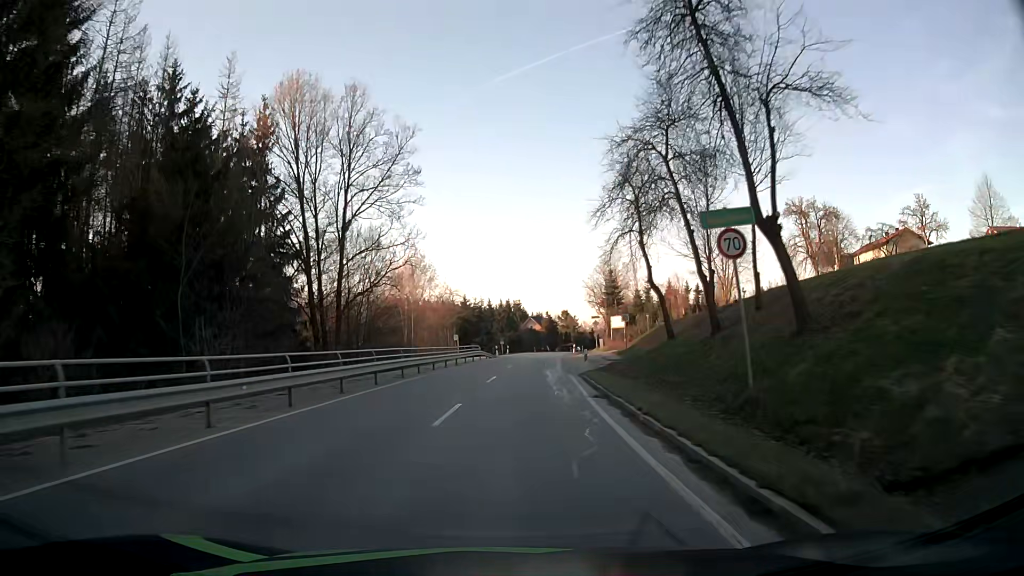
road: secondary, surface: asphalt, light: Day
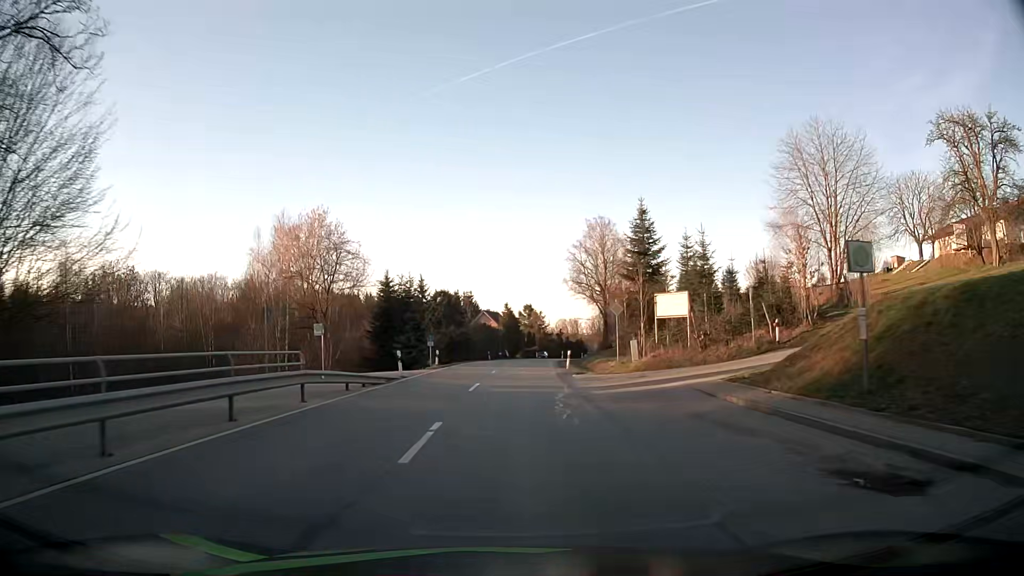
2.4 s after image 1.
(+1.3, +39.3) m; +4°
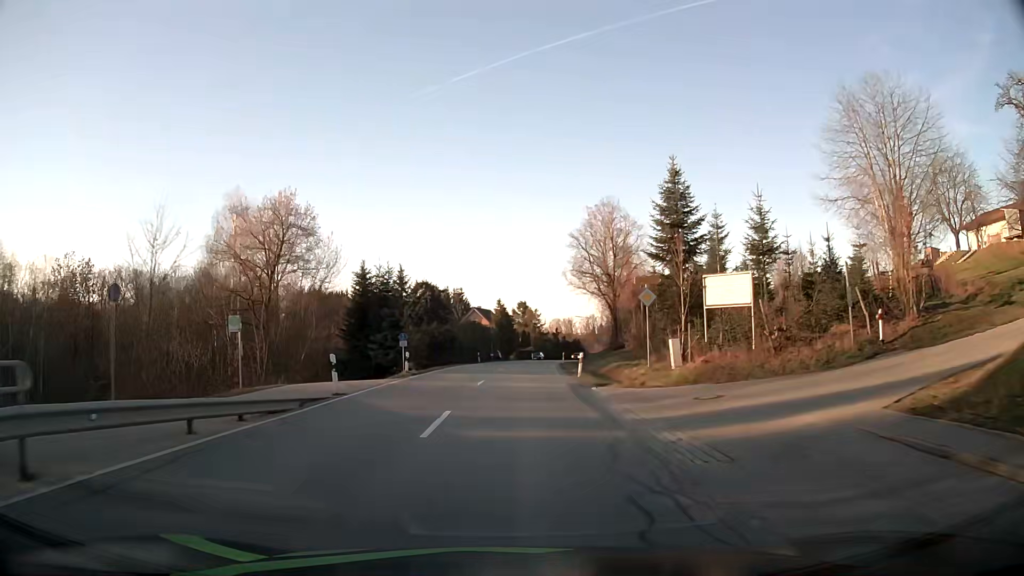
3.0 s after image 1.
(+0.1, +9.7) m; +1°
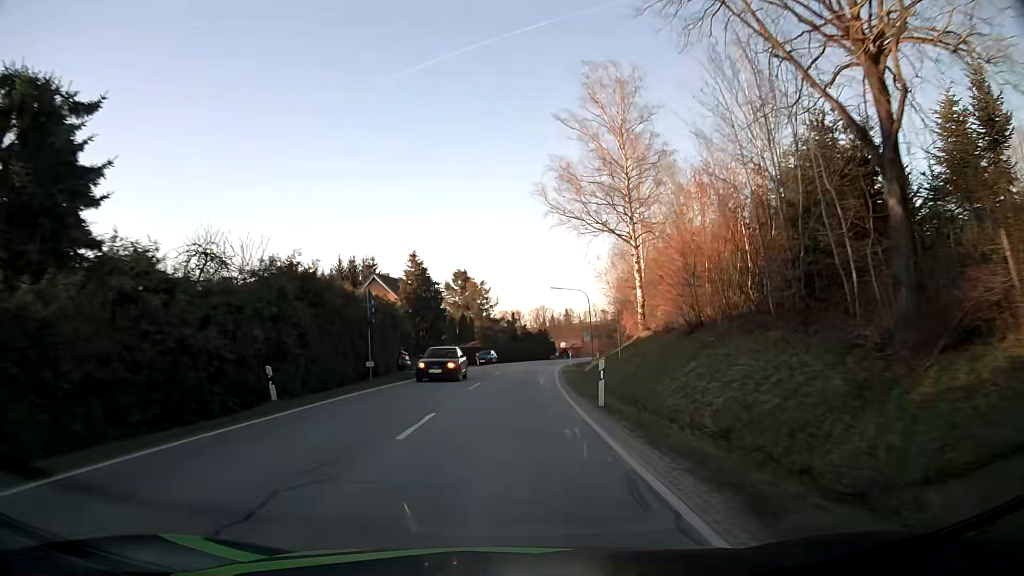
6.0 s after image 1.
(+1.7, +47.9) m; +4°
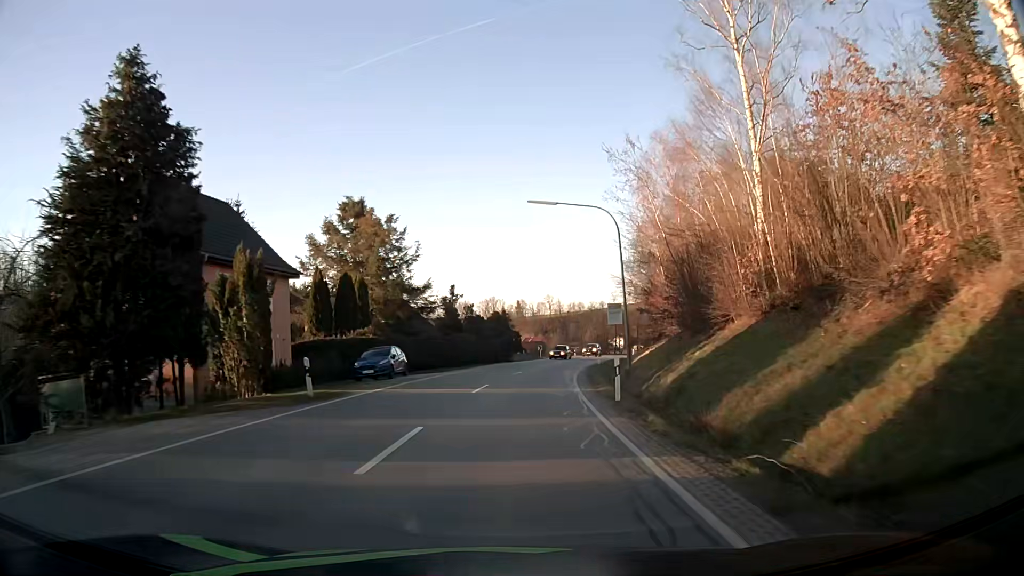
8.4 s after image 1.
(+1.2, +38.6) m; +4°
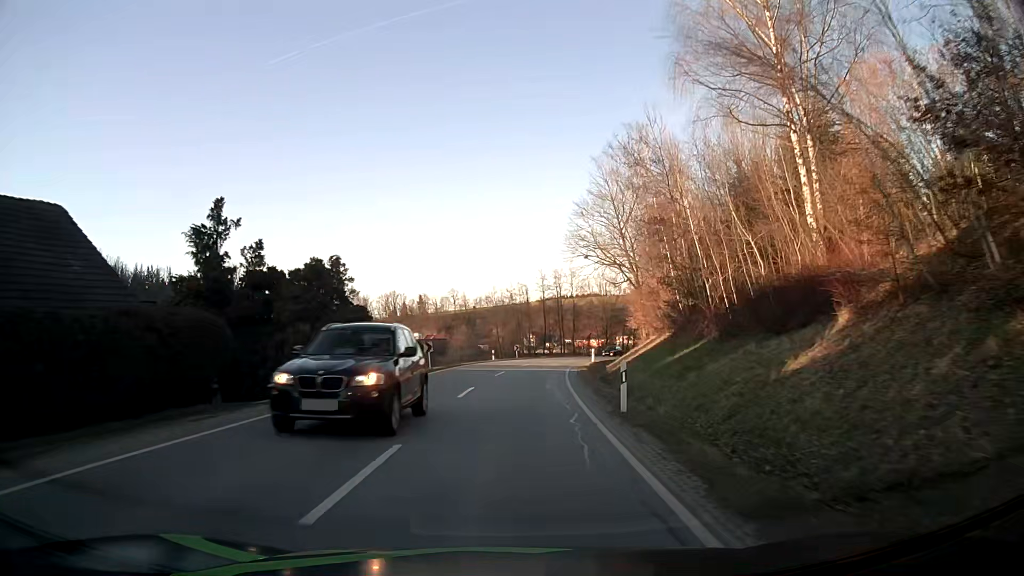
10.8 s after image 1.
(+2.8, +37.8) m; +8°
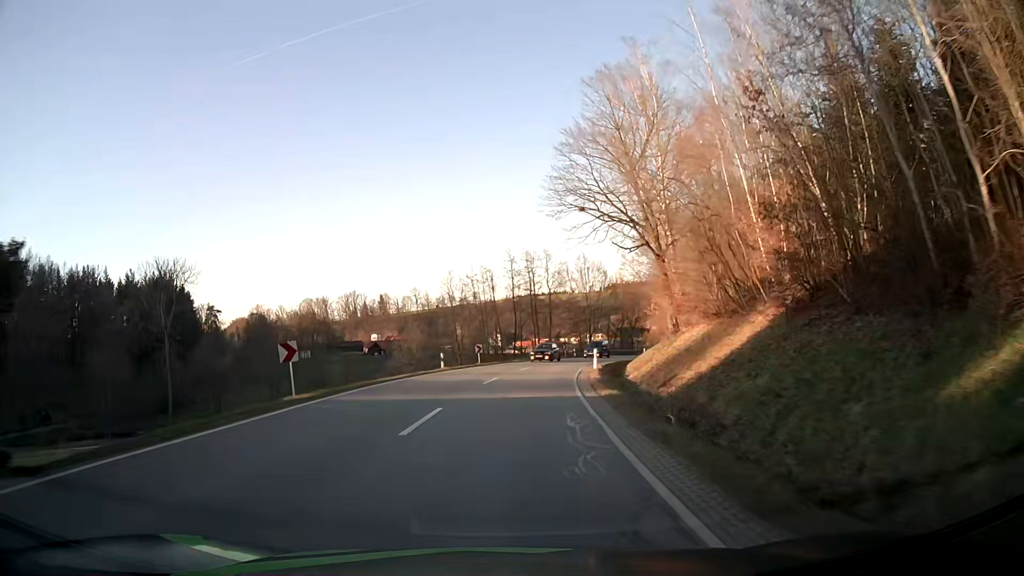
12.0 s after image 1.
(+0.5, +18.9) m; +3°
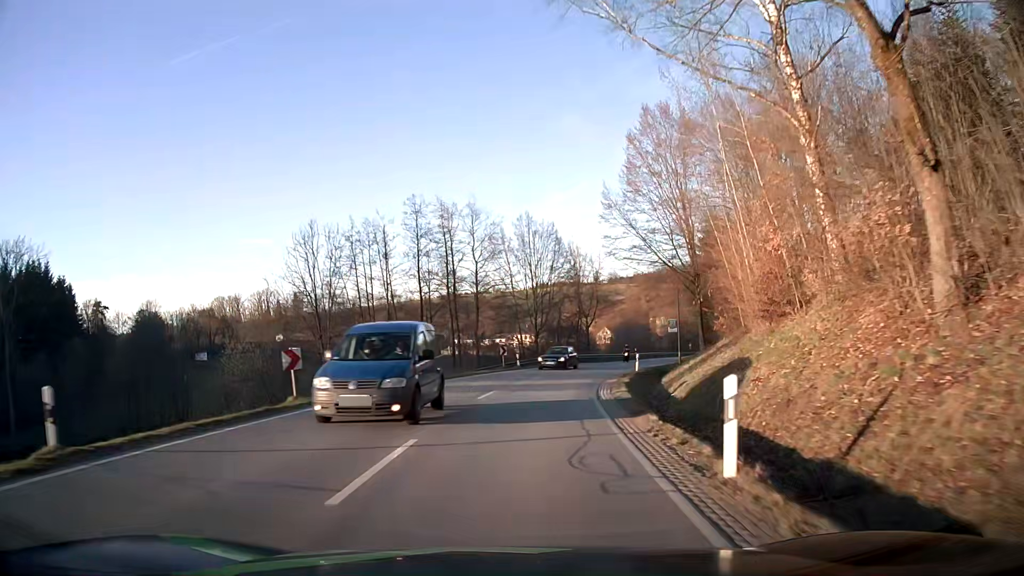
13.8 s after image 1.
(+1.2, +28.4) m; +6°
(0, +10) (+1, +20) (+3, +30) (+5, +39) (+9, +49) (+12, +58) (+16, +67) (+21, +76) (+25, +85) (+30, +94) m
